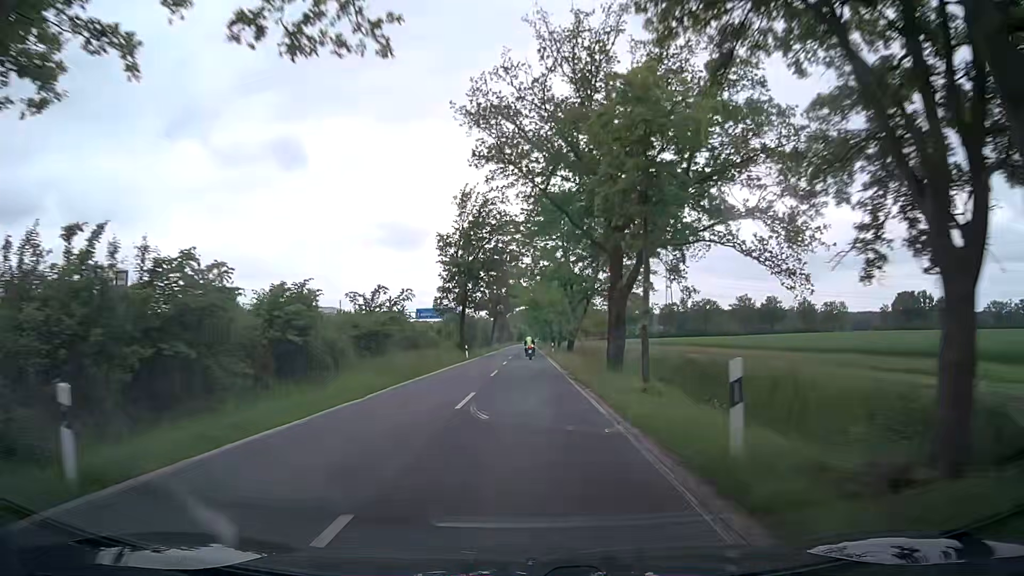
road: secondary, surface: asphalt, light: Day
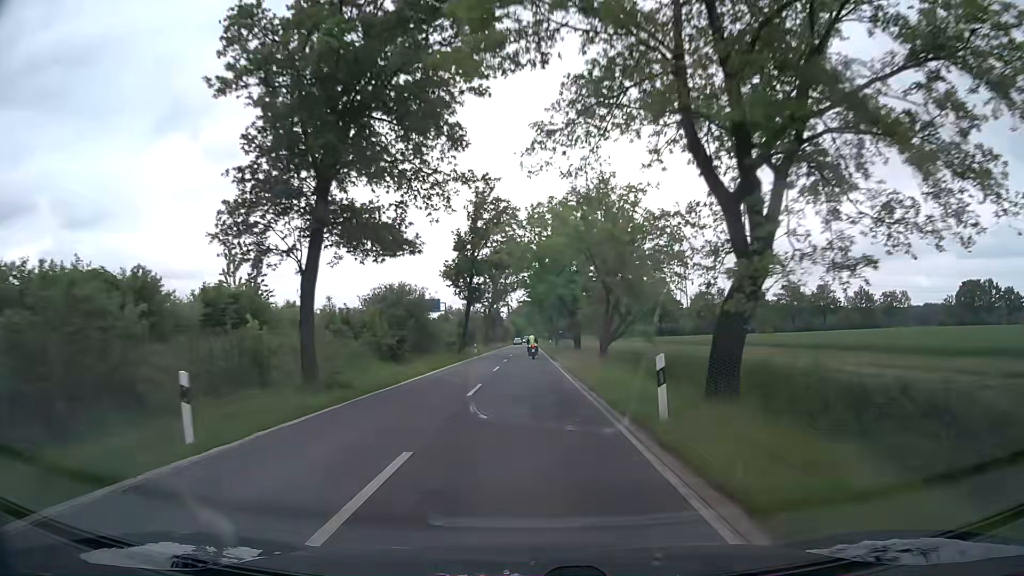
(+0.1, +45.1) m; 0°
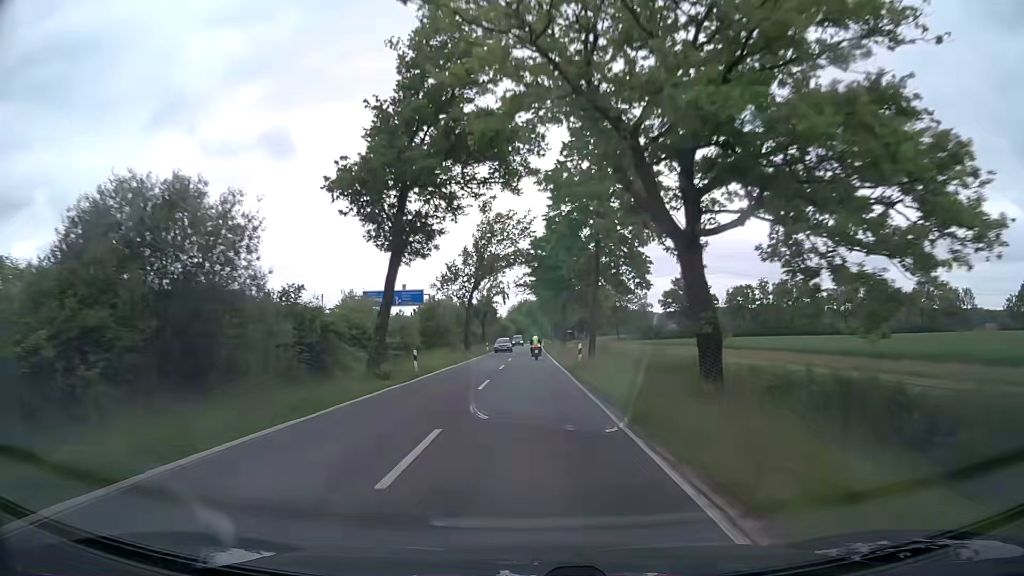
(-0.1, +33.8) m; 0°
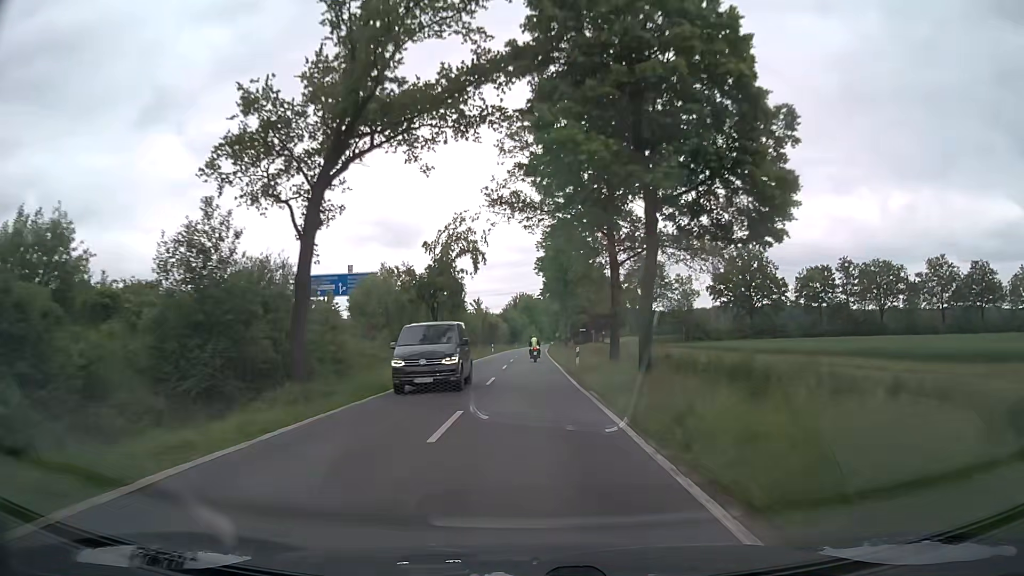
(+0.3, +45.1) m; 0°
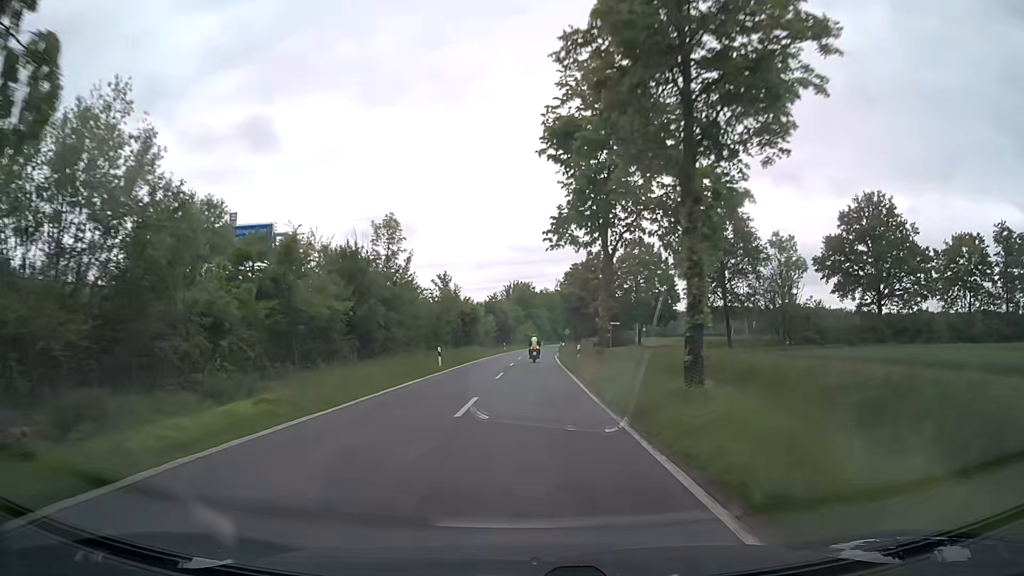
(0.0, +45.1) m; 0°
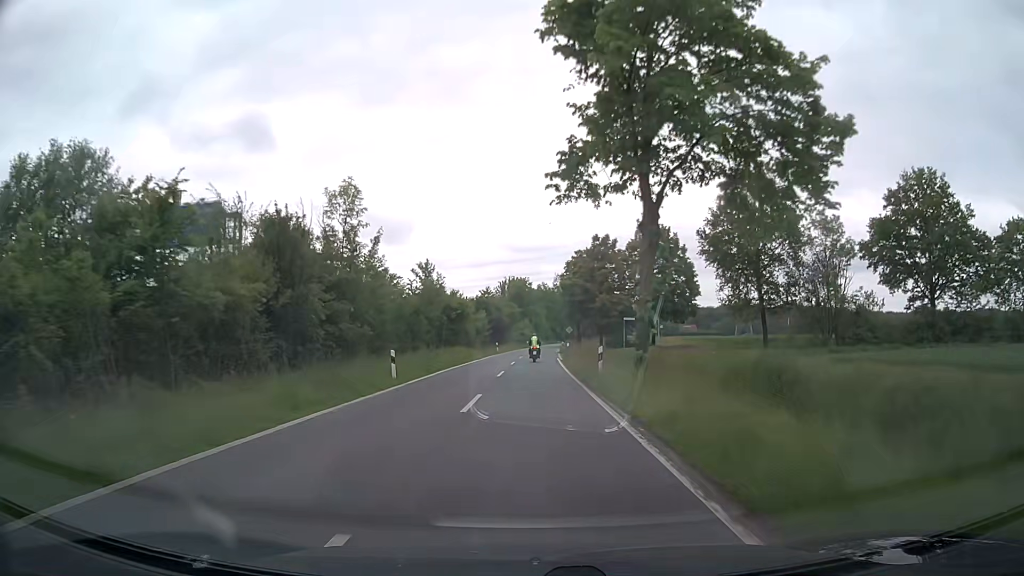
(0.0, +11.3) m; 0°
